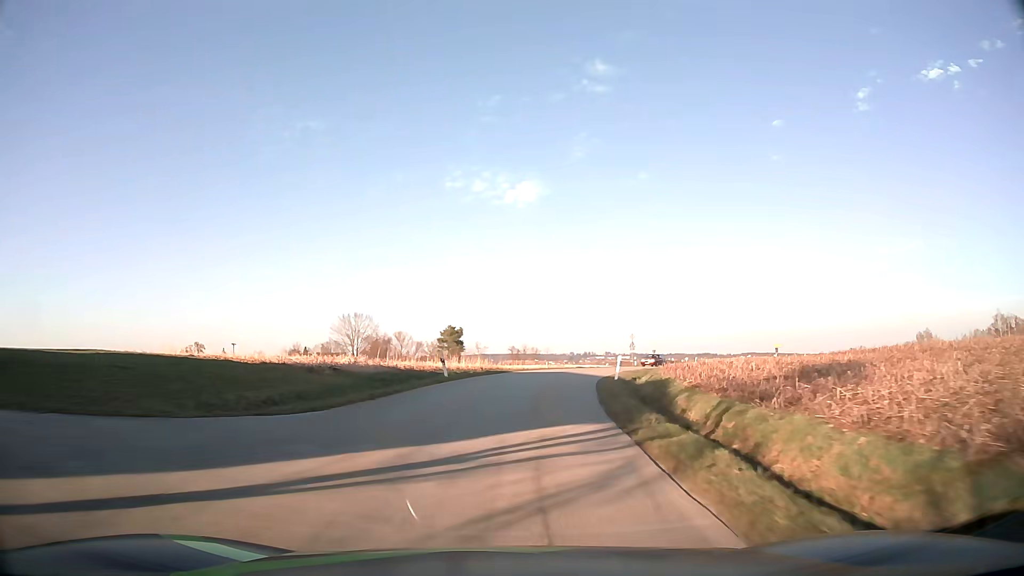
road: tertiary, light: Day
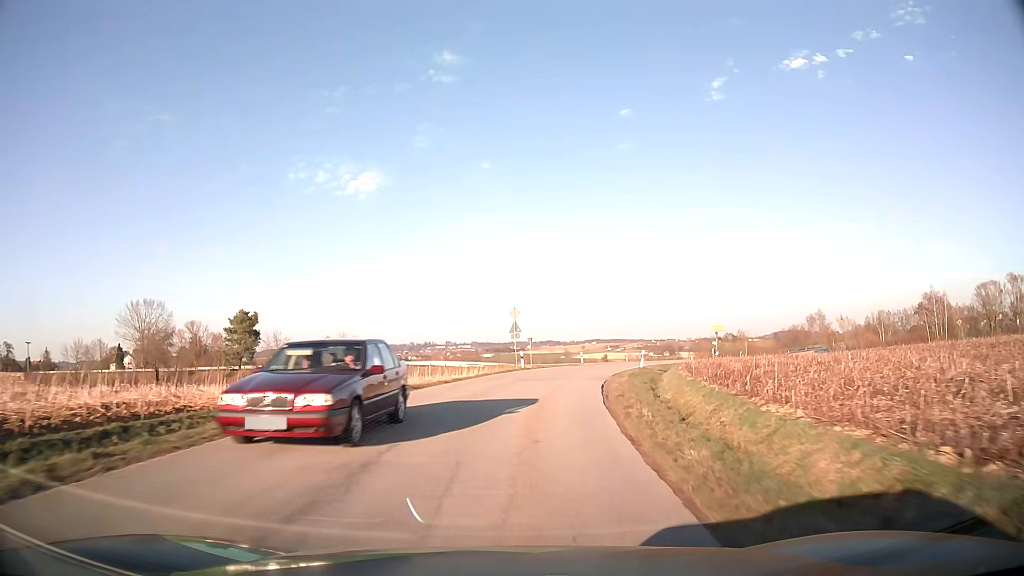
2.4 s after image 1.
(+4.1, +36.2) m; +14°
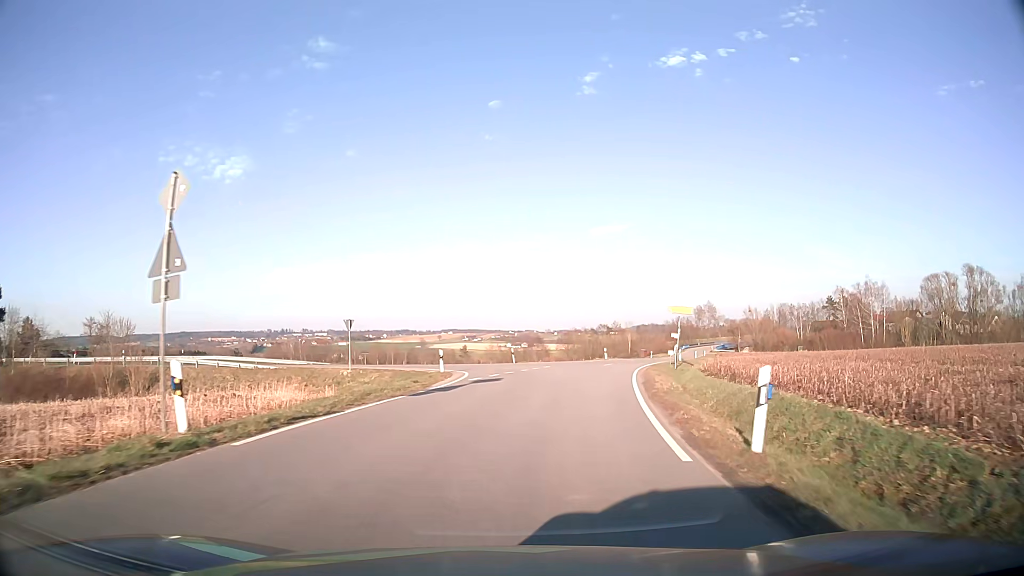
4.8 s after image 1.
(+2.9, +31.0) m; +12°
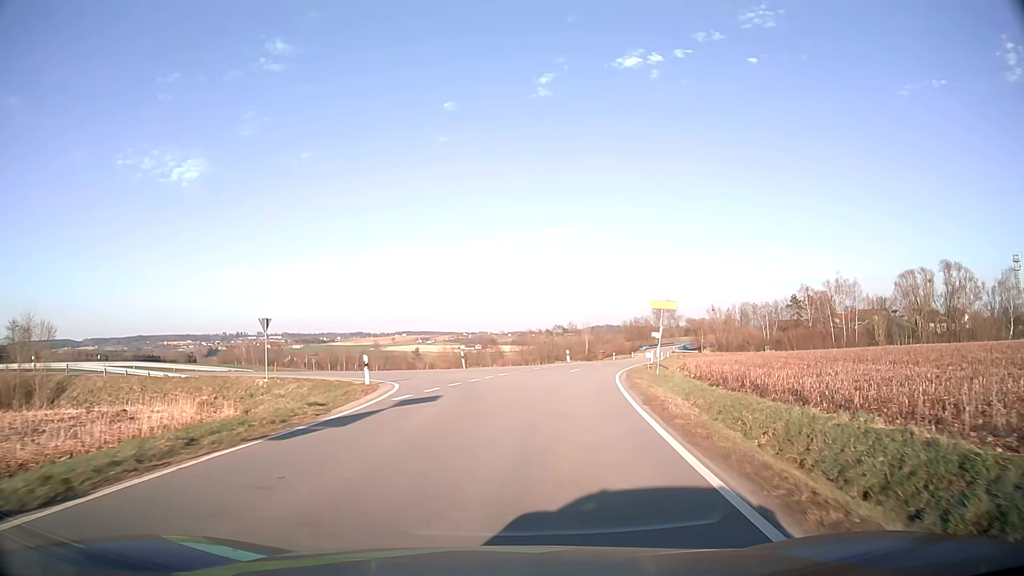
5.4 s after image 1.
(+0.2, +6.8) m; +4°
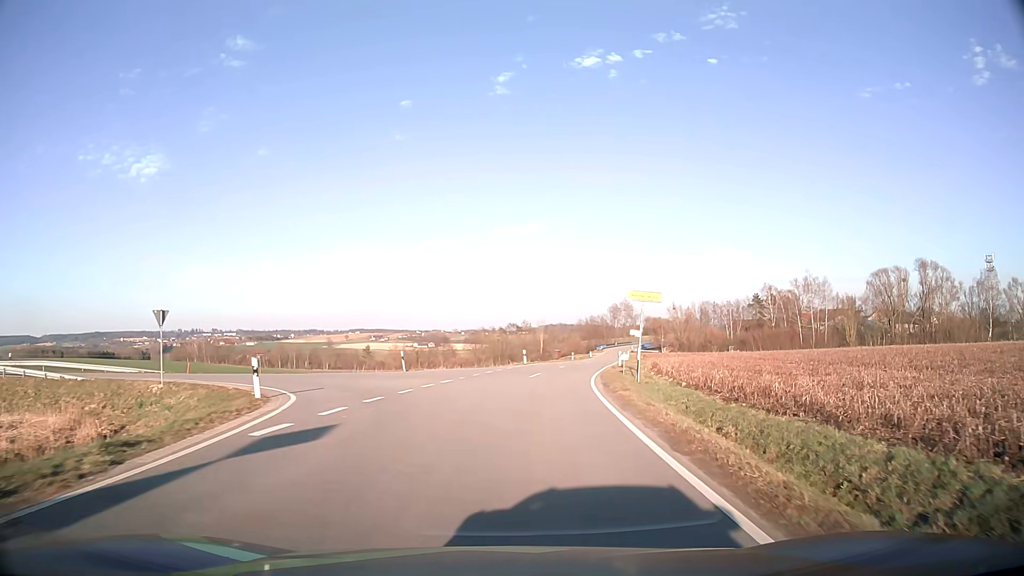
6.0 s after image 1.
(+0.2, +6.3) m; +4°
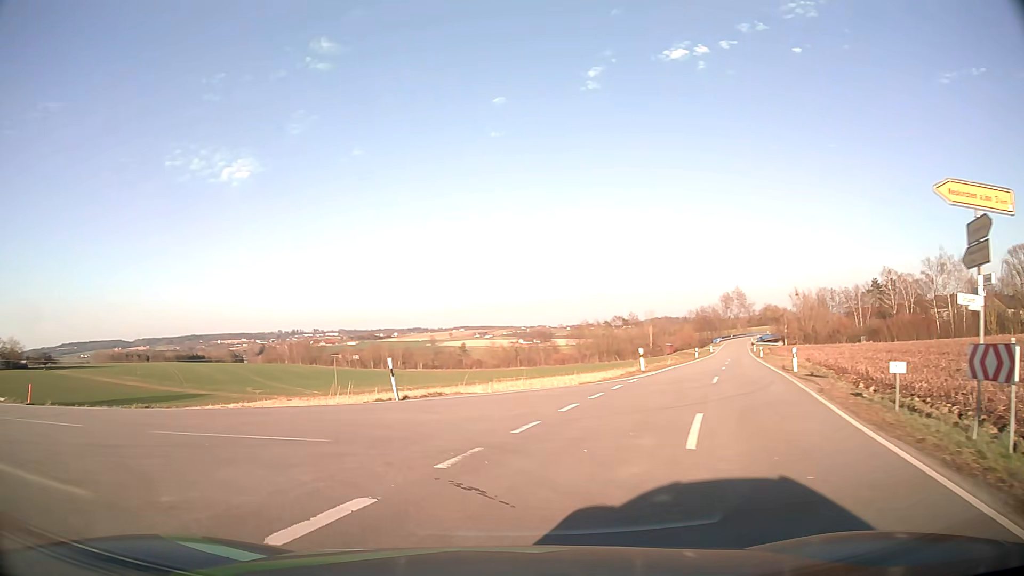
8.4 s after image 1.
(+0.5, +19.2) m; -8°
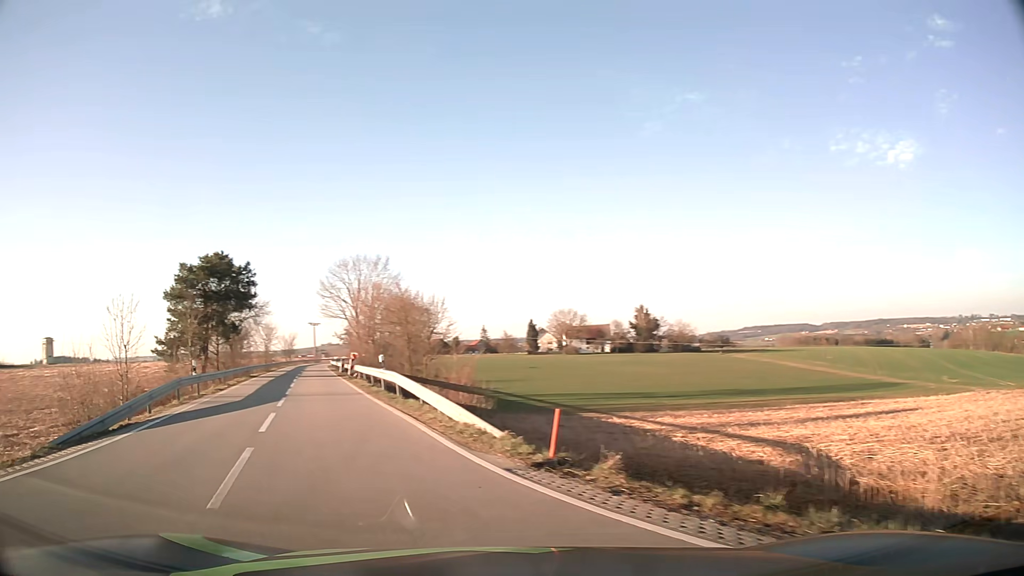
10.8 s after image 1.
(-6.7, +12.8) m; -59°
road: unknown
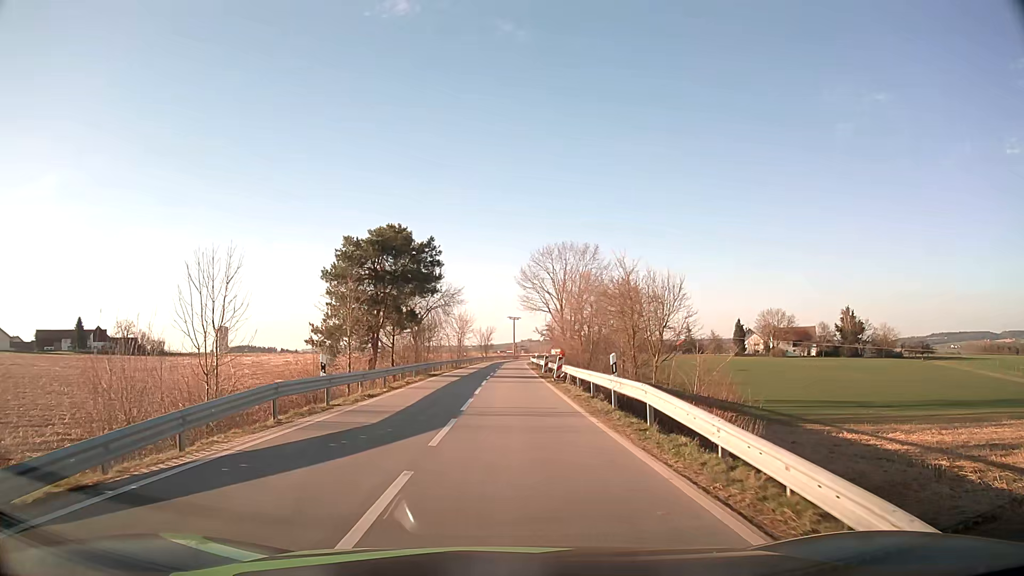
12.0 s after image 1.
(-1.9, +8.5) m; -18°
(0, +10) (0, +20) (0, +30) (0, +40) (0, +50) (0, +60) (+1, +70) (+1, +80) (+1, +90) (+2, +100) m
